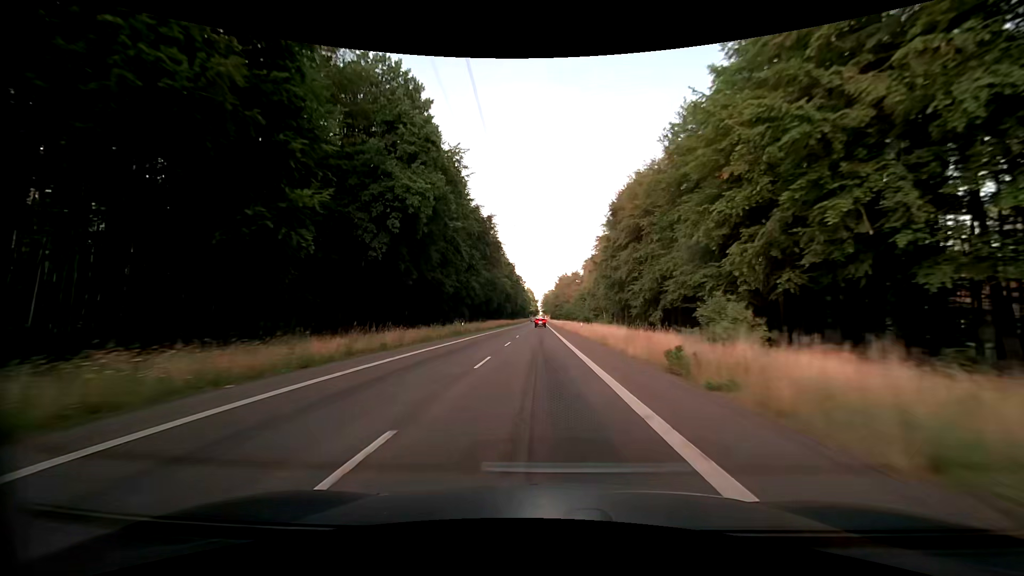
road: secondary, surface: asphalt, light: Day
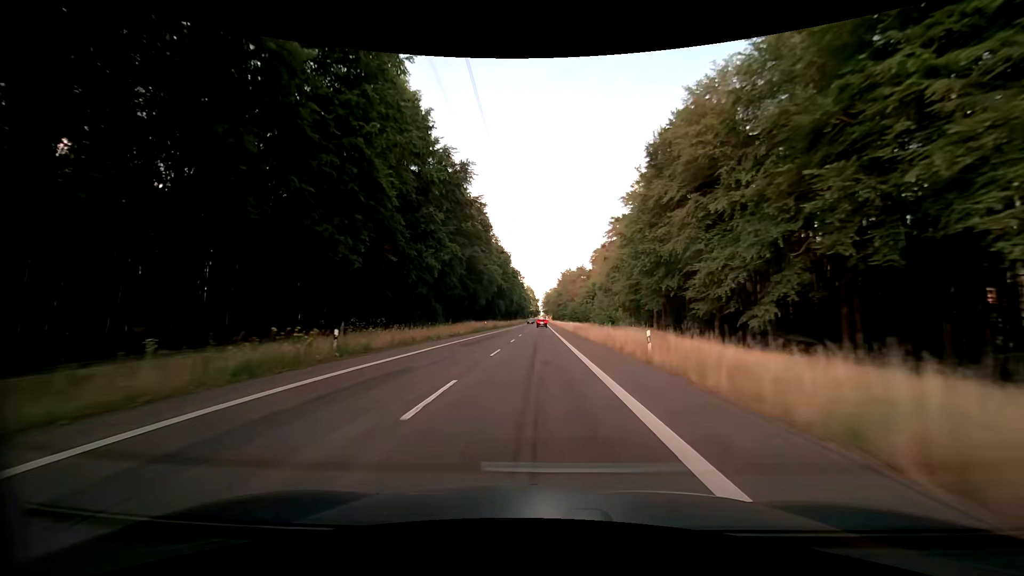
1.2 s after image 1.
(0.0, +30.5) m; 0°
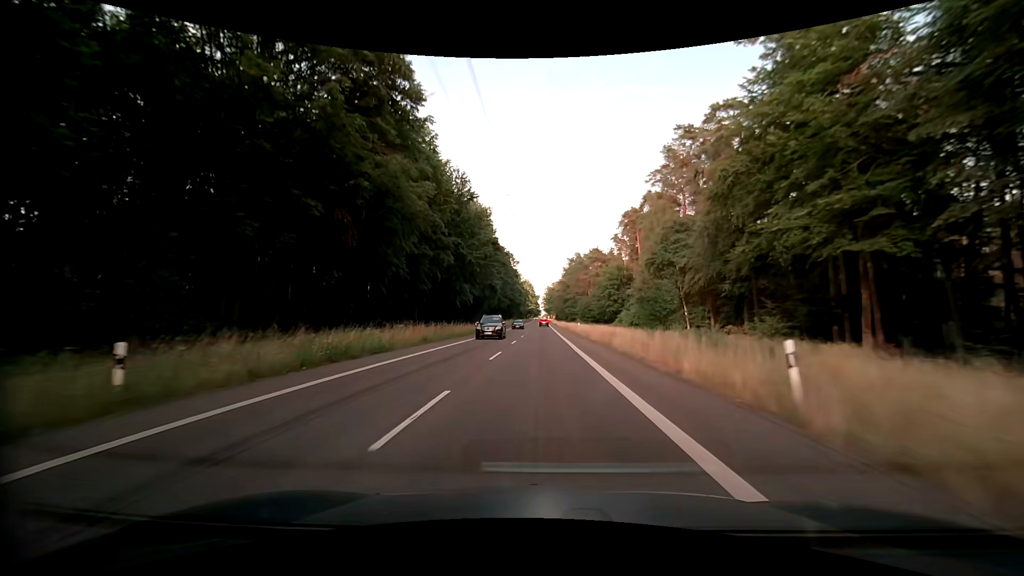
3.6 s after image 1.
(-0.1, +60.1) m; 0°
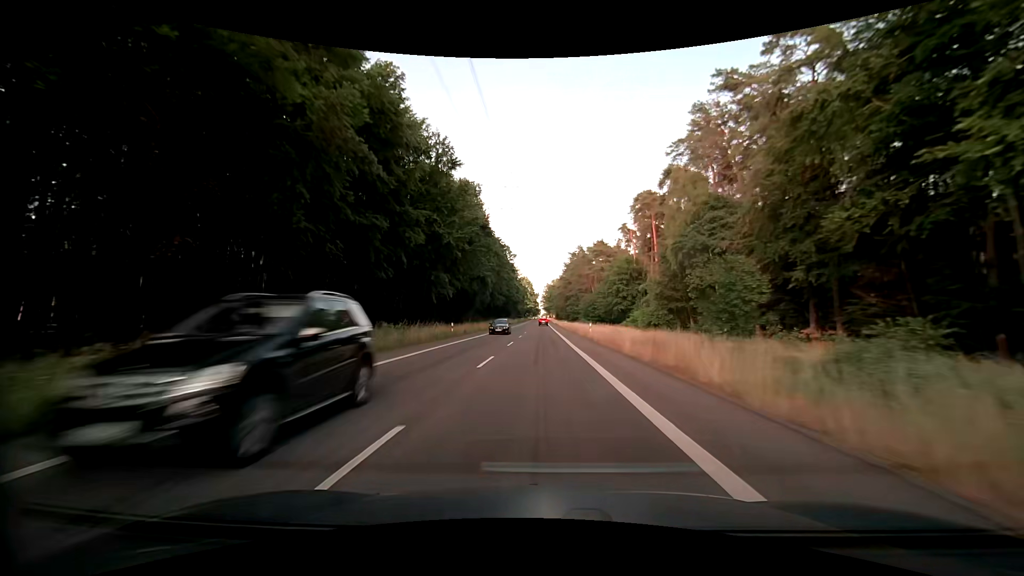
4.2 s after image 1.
(0.0, +14.9) m; 0°
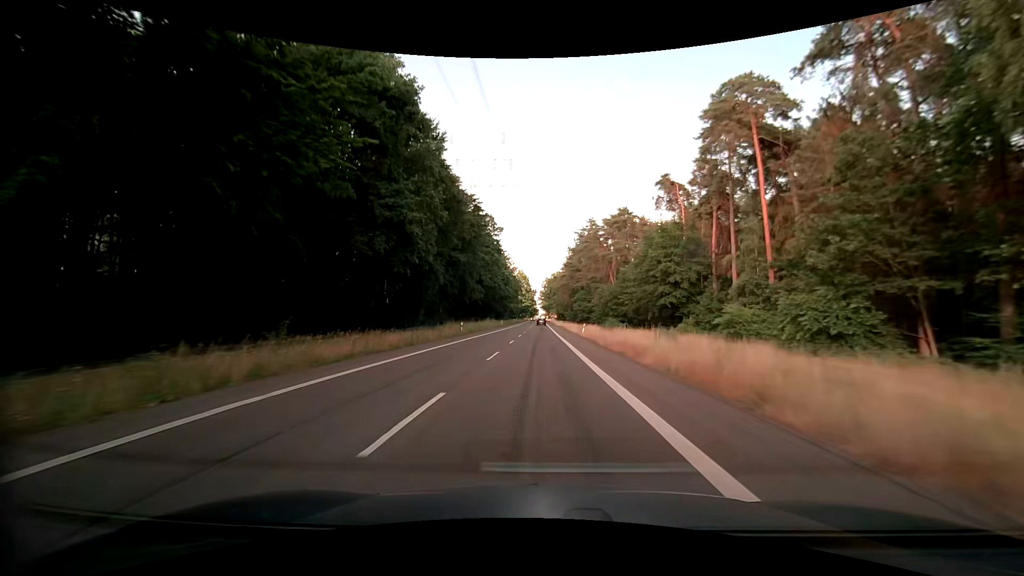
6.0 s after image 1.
(0.0, +44.1) m; 0°
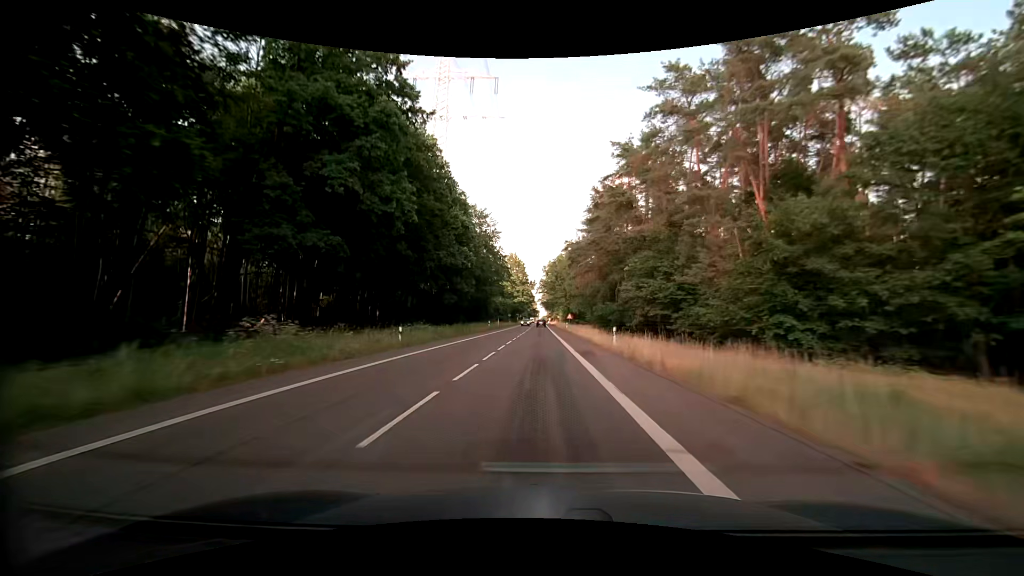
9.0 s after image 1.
(+0.1, +71.8) m; 0°
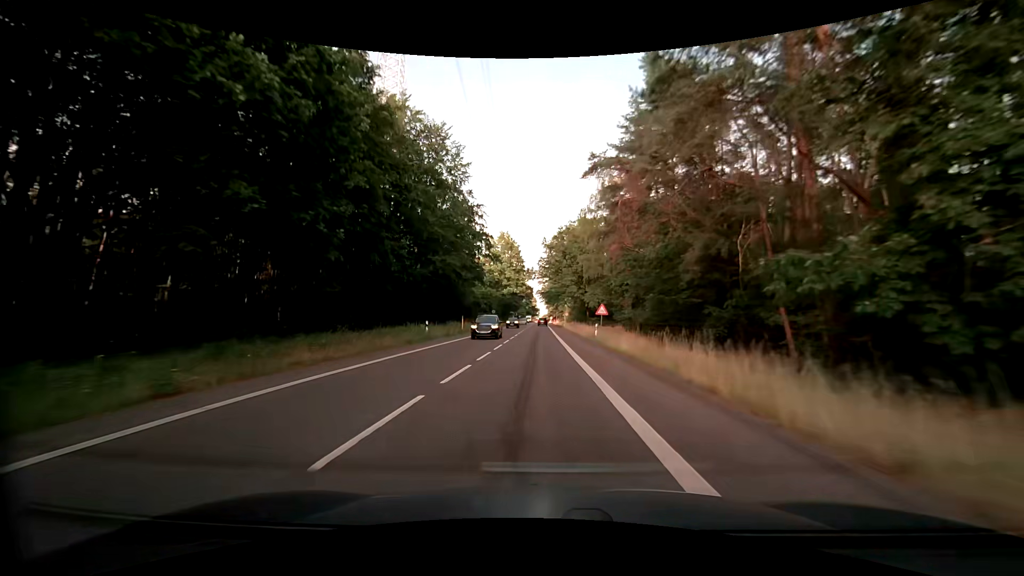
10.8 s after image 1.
(+0.2, +41.9) m; 0°
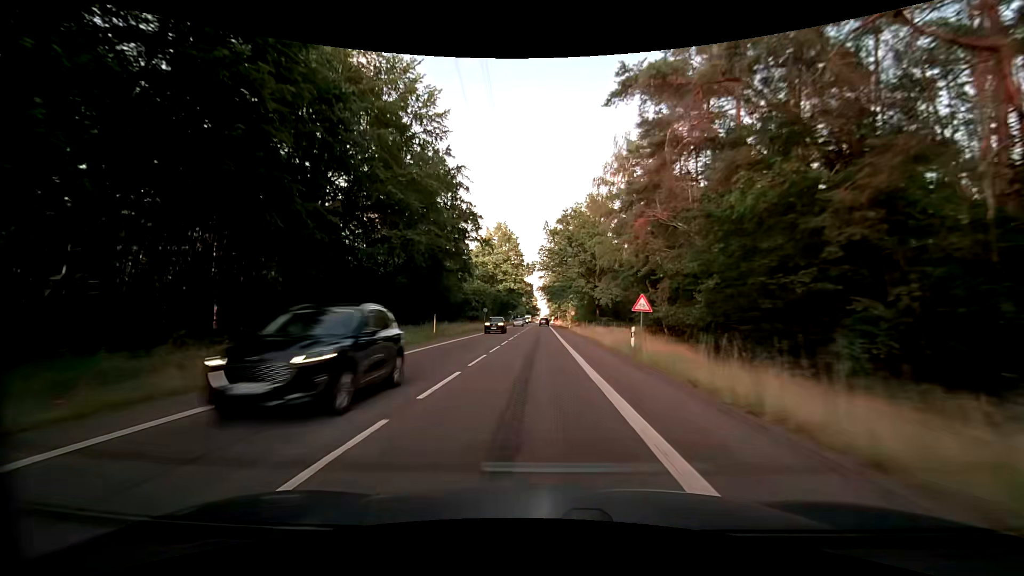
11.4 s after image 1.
(0.0, +13.7) m; 0°
(0, +10) (0, +20) (0, +30) (0, +40) (0, +50) (0, +60) (0, +70) (0, +80) (0, +90) (0, +100) m
